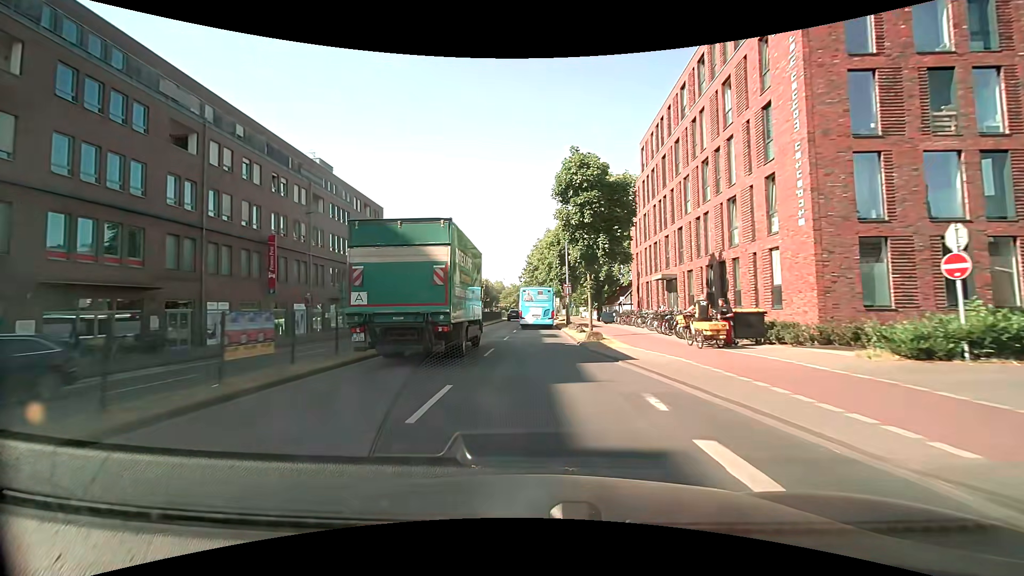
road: secondary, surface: asphalt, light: Day
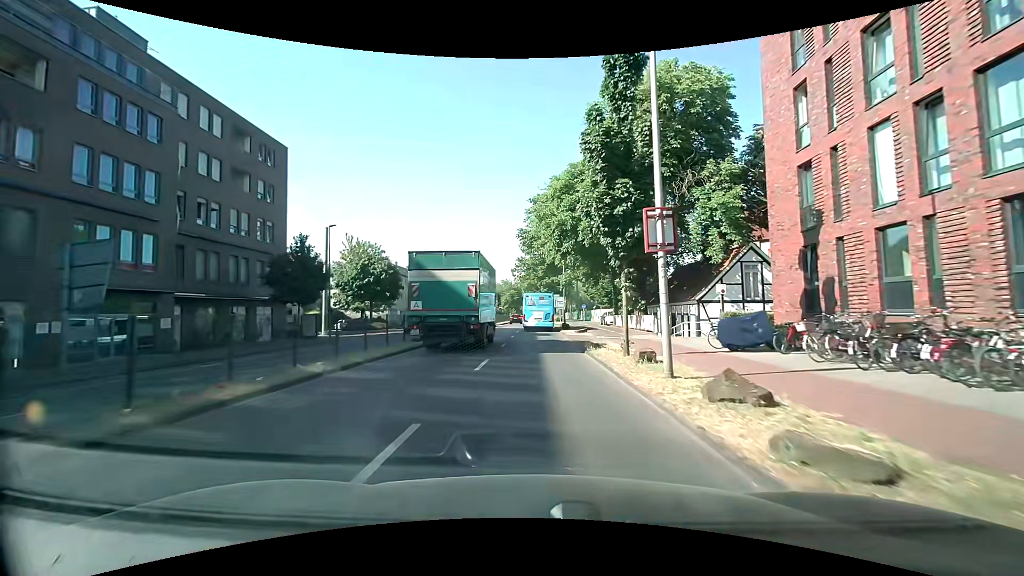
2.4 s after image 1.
(0.0, +29.6) m; 0°
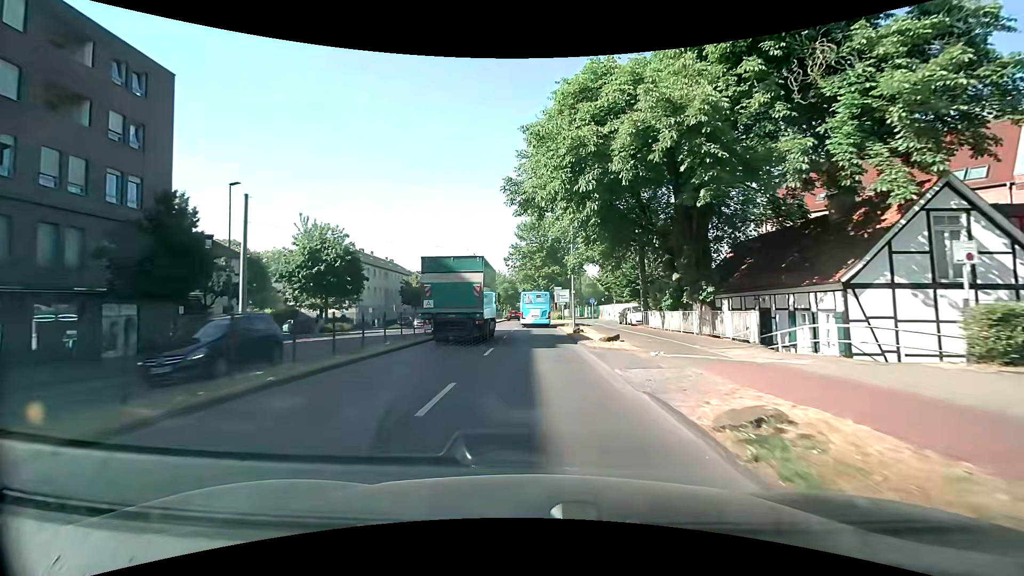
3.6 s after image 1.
(+0.1, +14.7) m; 0°
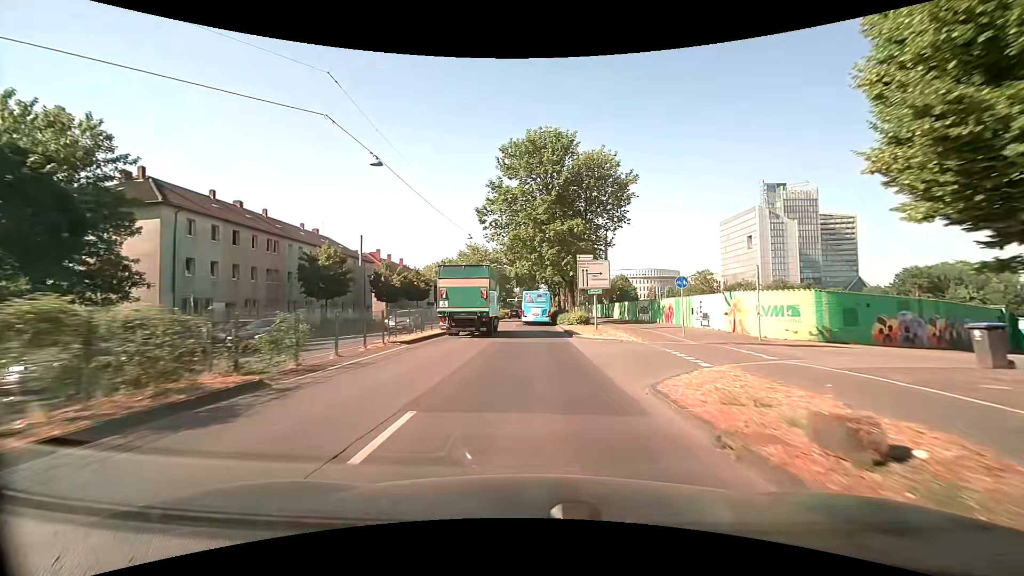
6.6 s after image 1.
(+0.1, +37.8) m; +1°
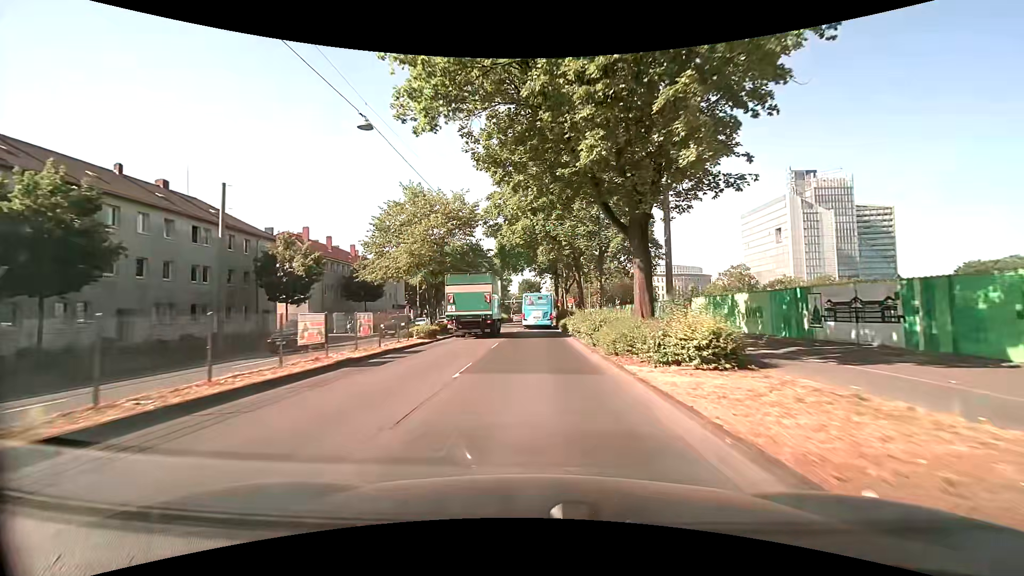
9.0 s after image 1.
(-0.3, +29.9) m; -1°
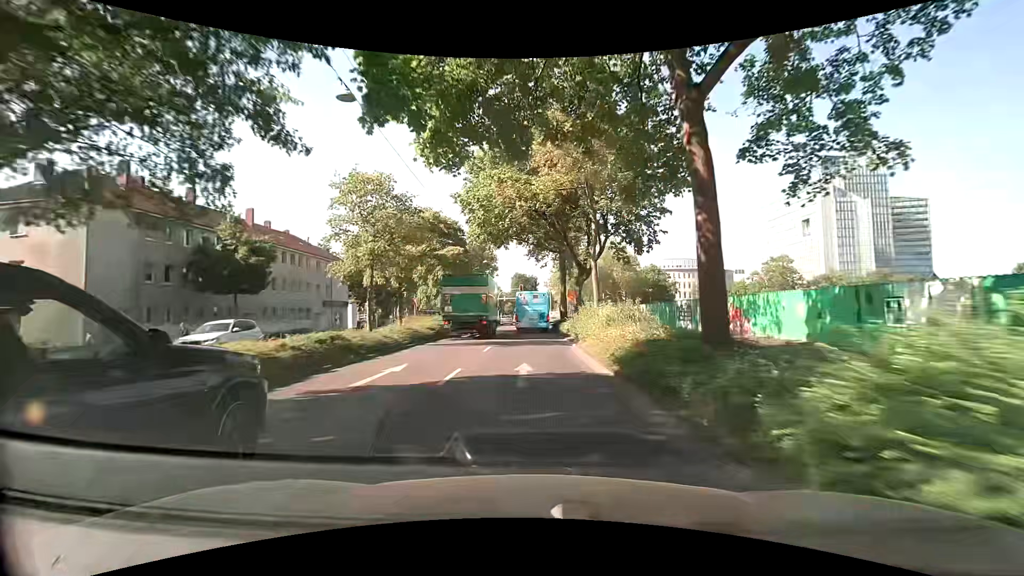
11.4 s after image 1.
(+0.1, +27.7) m; 0°
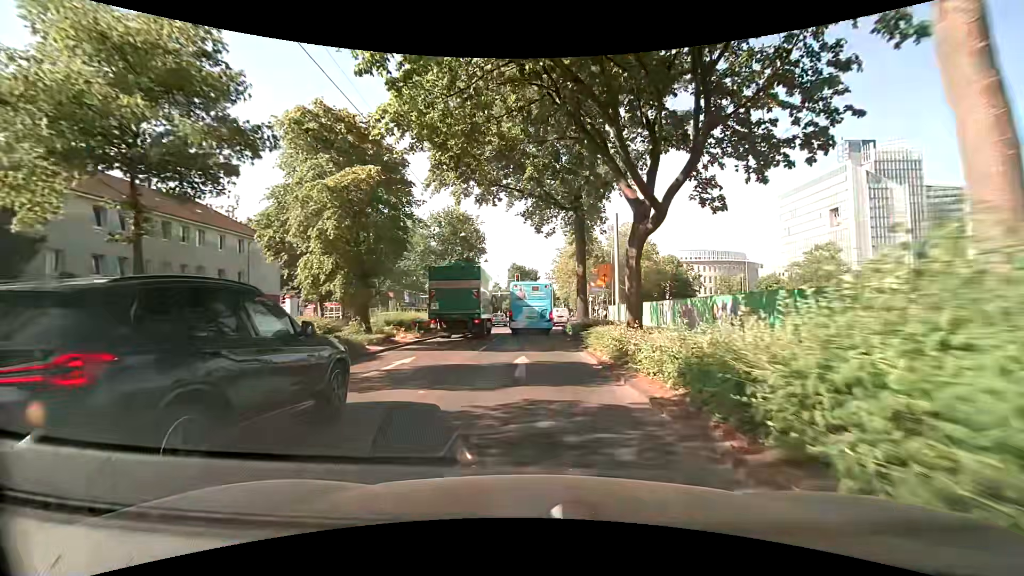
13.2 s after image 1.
(0.0, +18.7) m; 0°
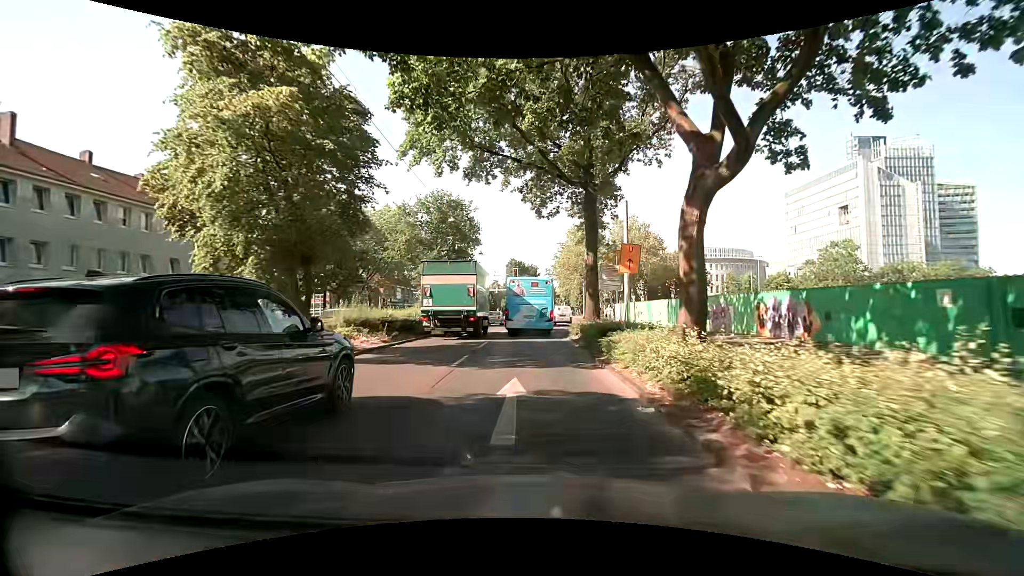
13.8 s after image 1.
(0.0, +5.4) m; +1°
